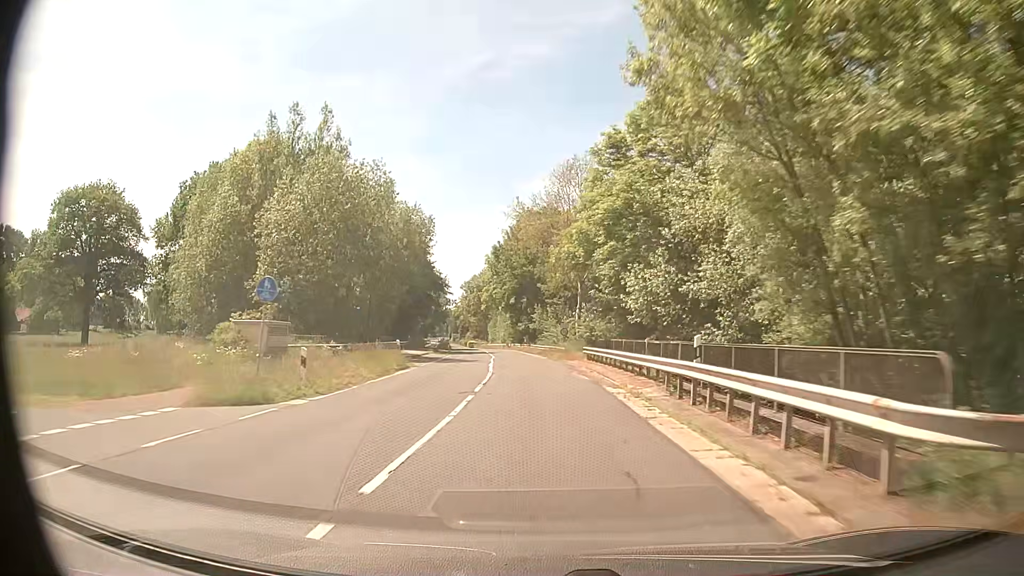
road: secondary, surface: asphalt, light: Day
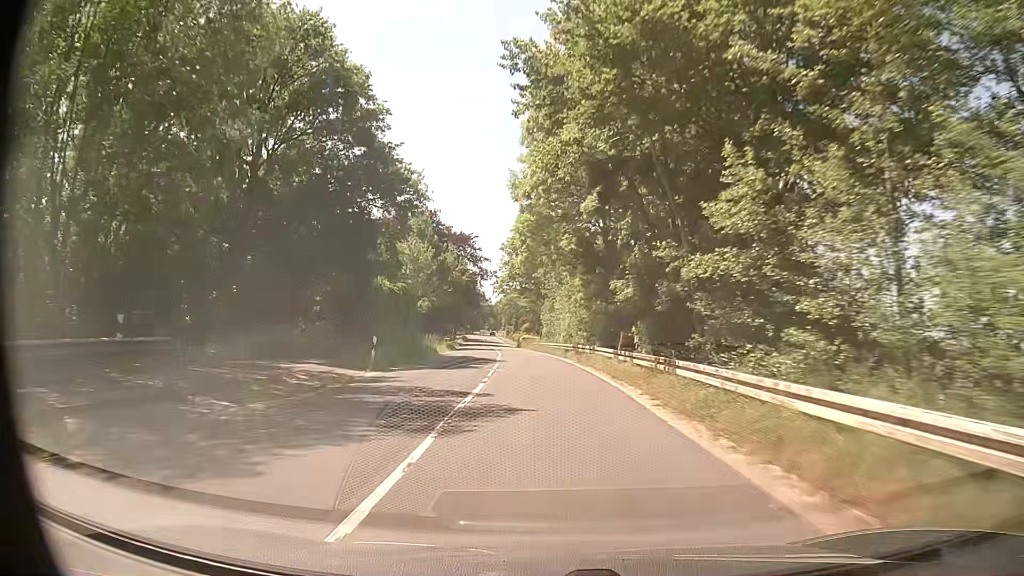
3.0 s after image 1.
(-2.5, +53.9) m; -6°
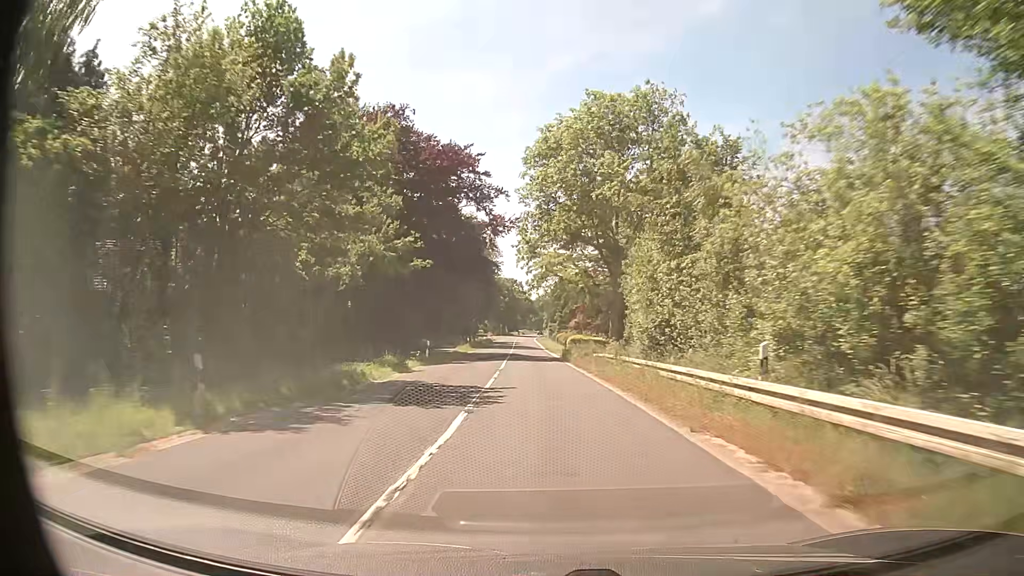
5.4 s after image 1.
(-1.6, +43.3) m; -4°
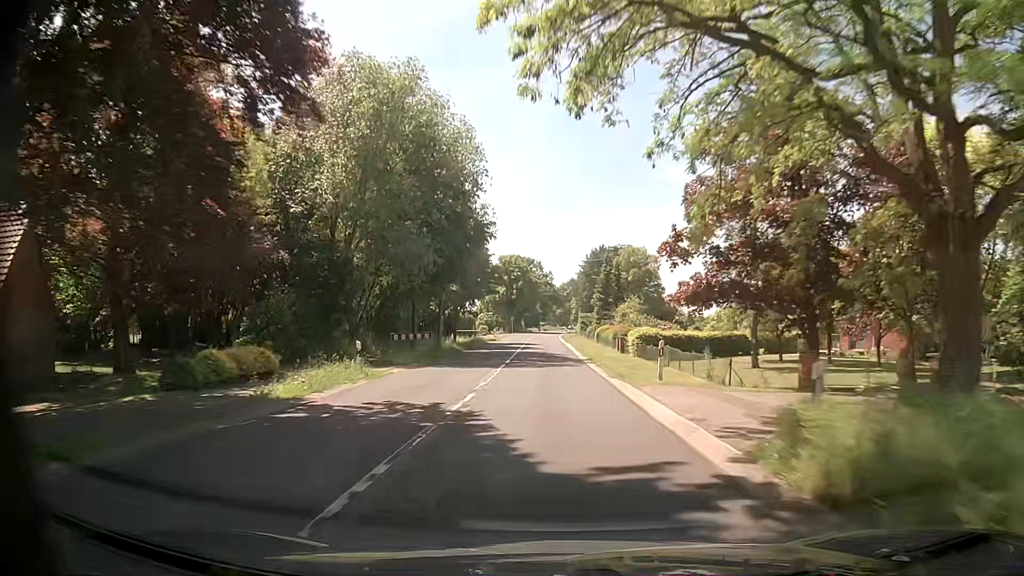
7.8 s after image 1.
(-0.9, +43.4) m; -2°
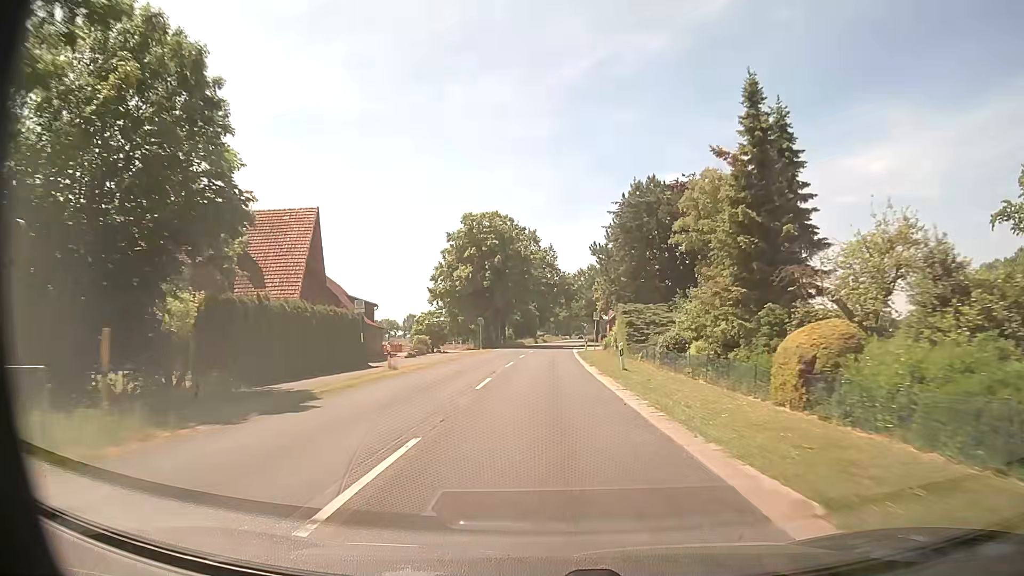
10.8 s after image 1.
(0.0, +53.8) m; 0°
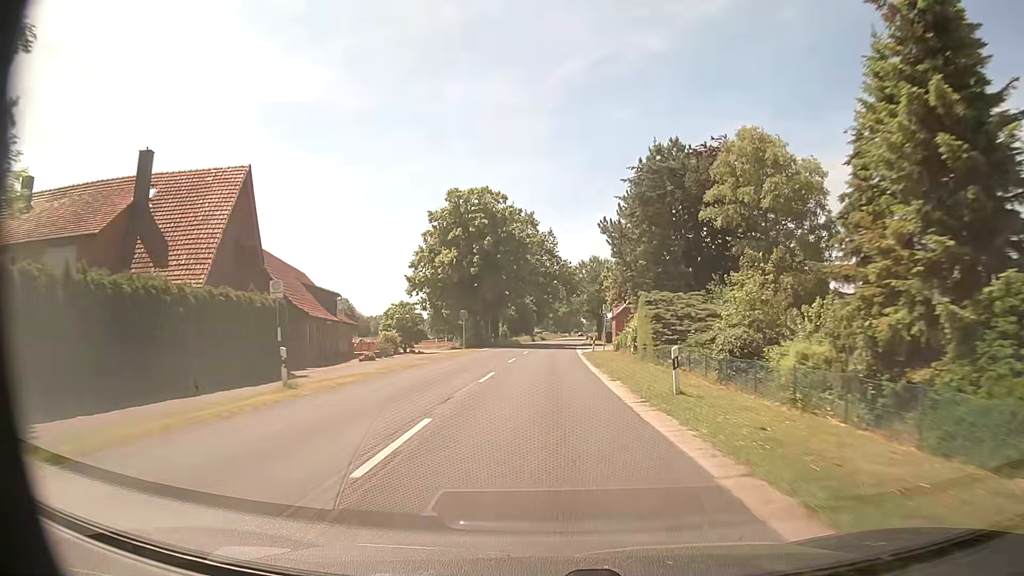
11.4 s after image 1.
(0.0, +10.7) m; 0°
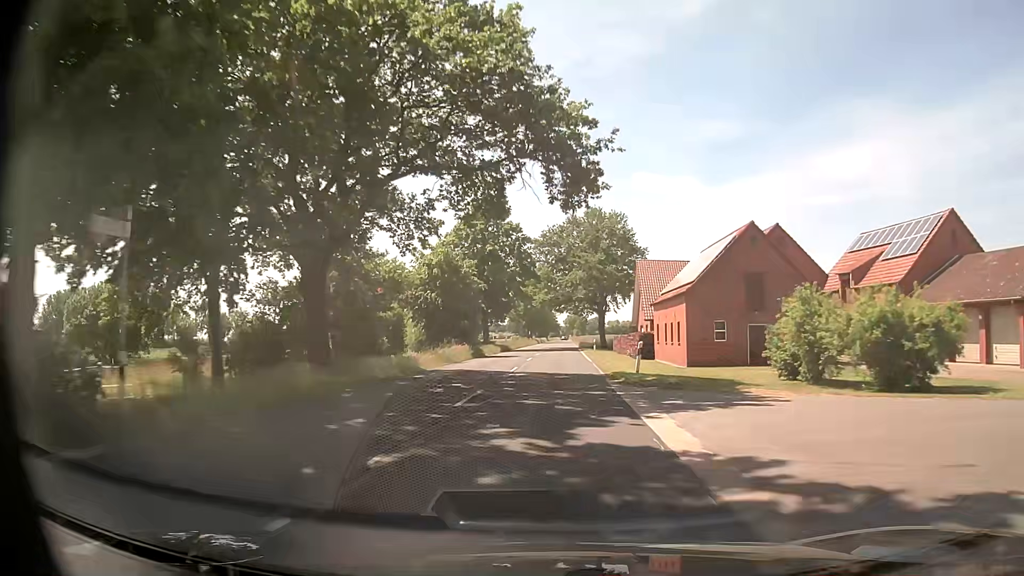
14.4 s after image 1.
(+0.7, +53.6) m; +2°
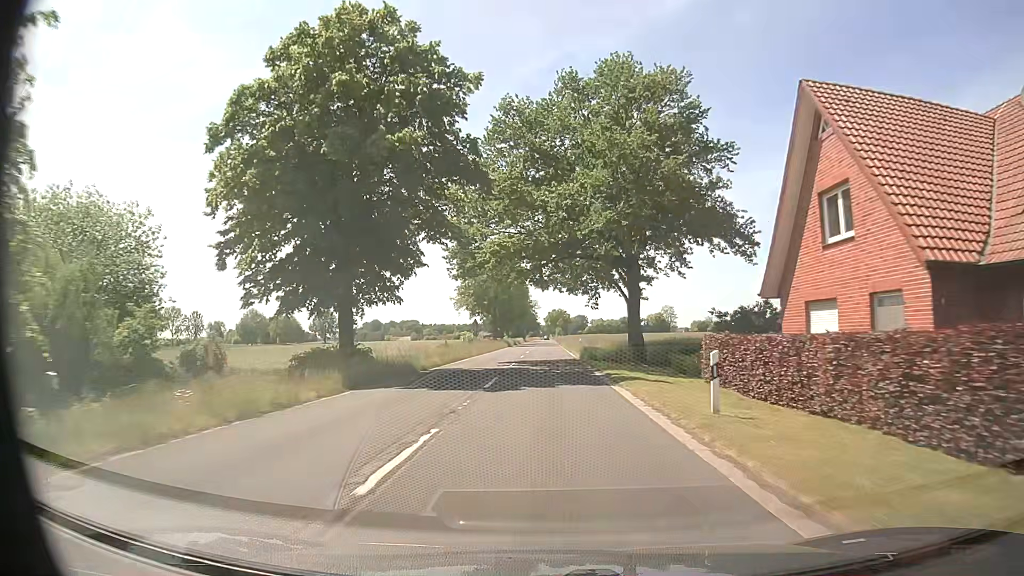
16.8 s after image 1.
(+0.9, +42.9) m; +2°
